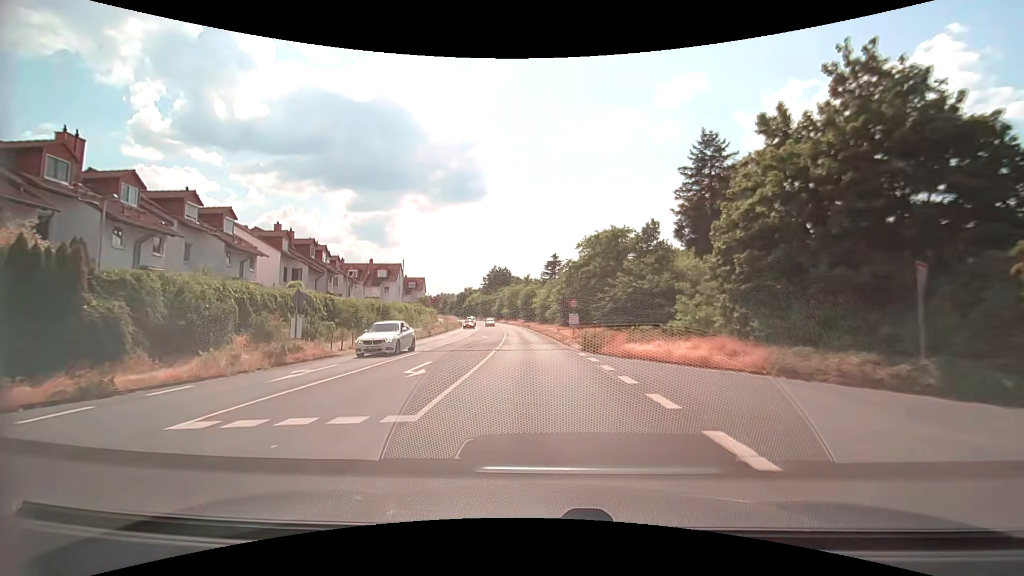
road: secondary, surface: asphalt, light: Day
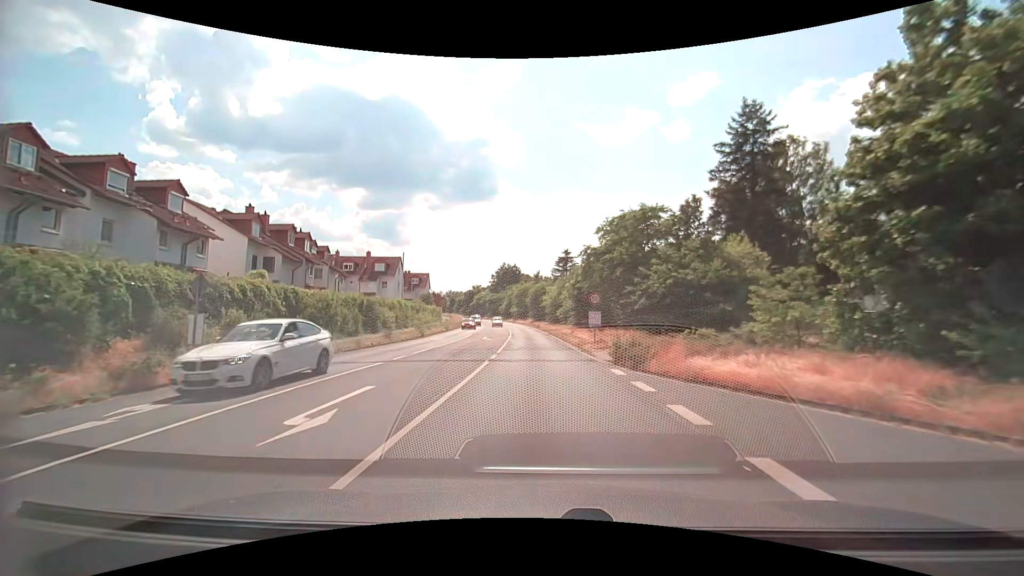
(-0.1, +7.0) m; -1°
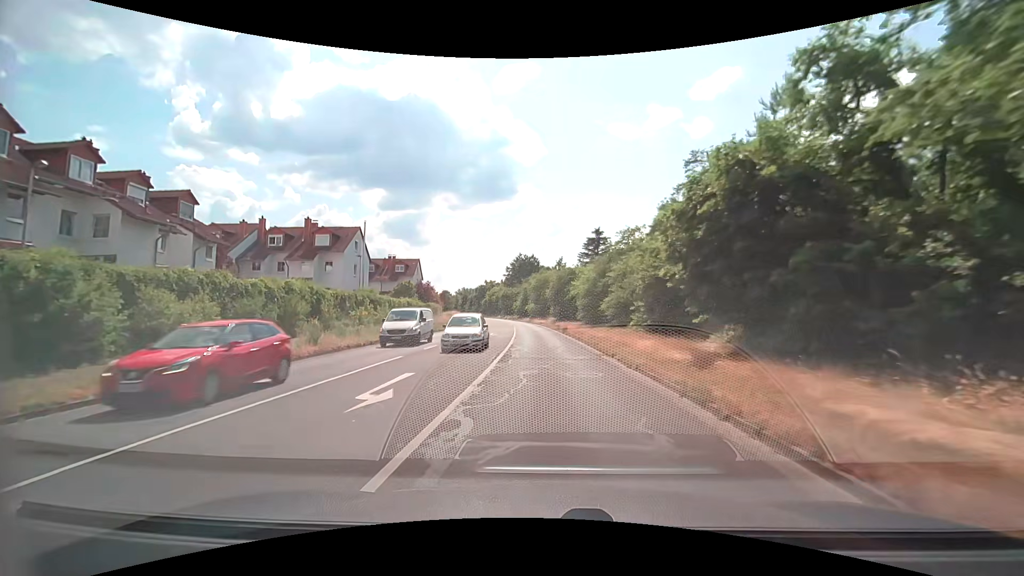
(-0.7, +27.8) m; -2°
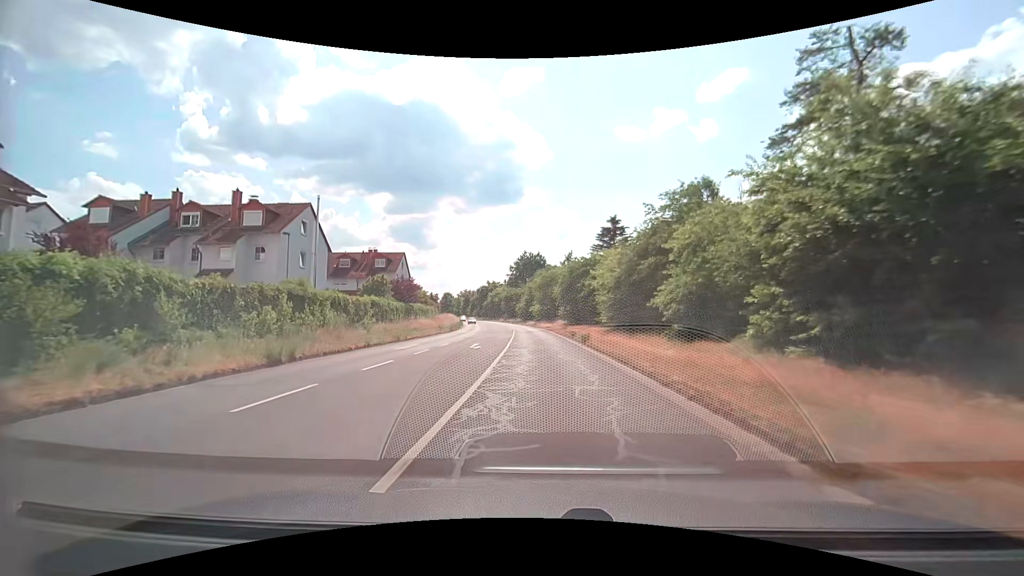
(-0.1, +14.0) m; 0°
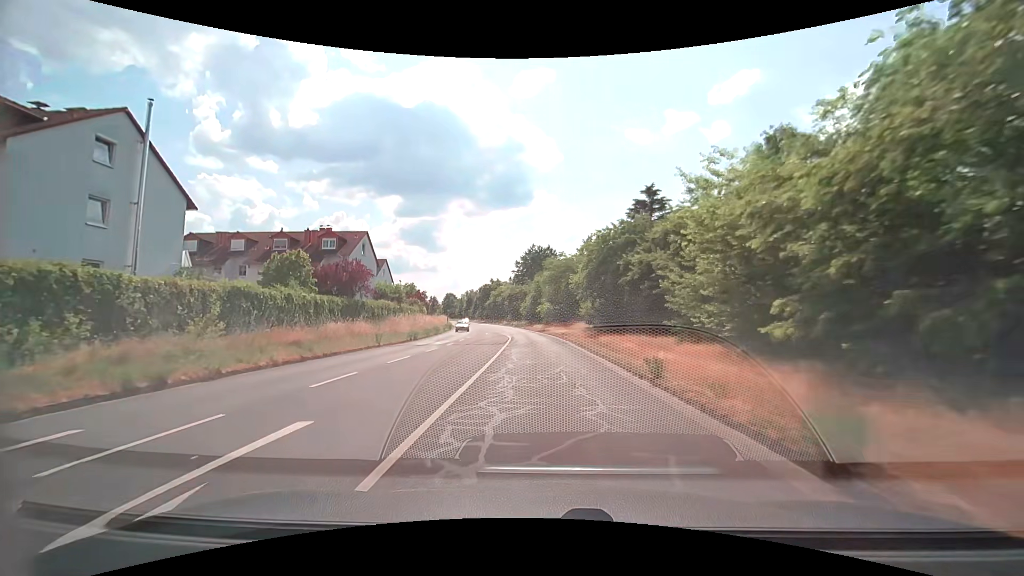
(-0.2, +21.1) m; -1°
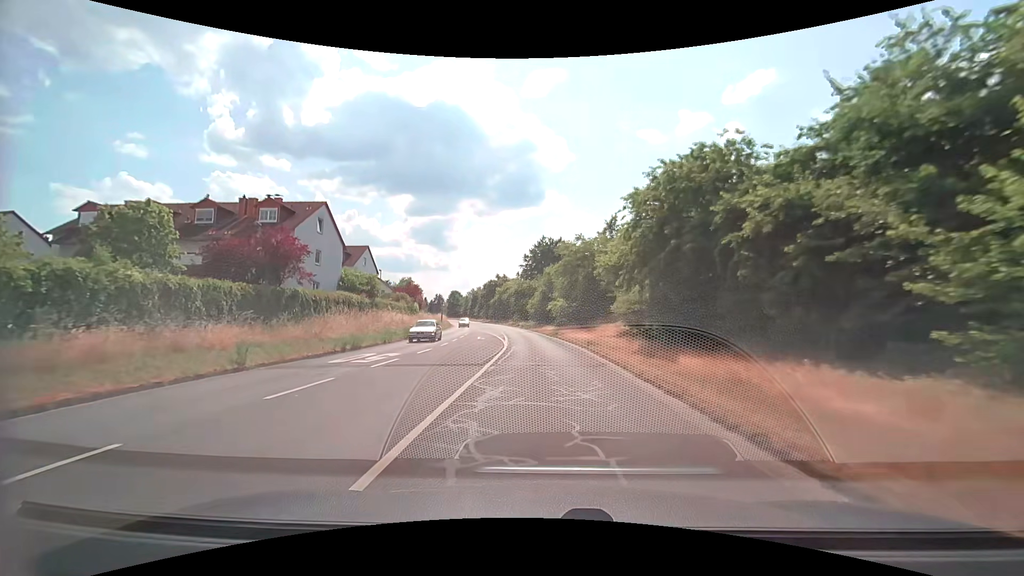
(-0.1, +14.1) m; -1°
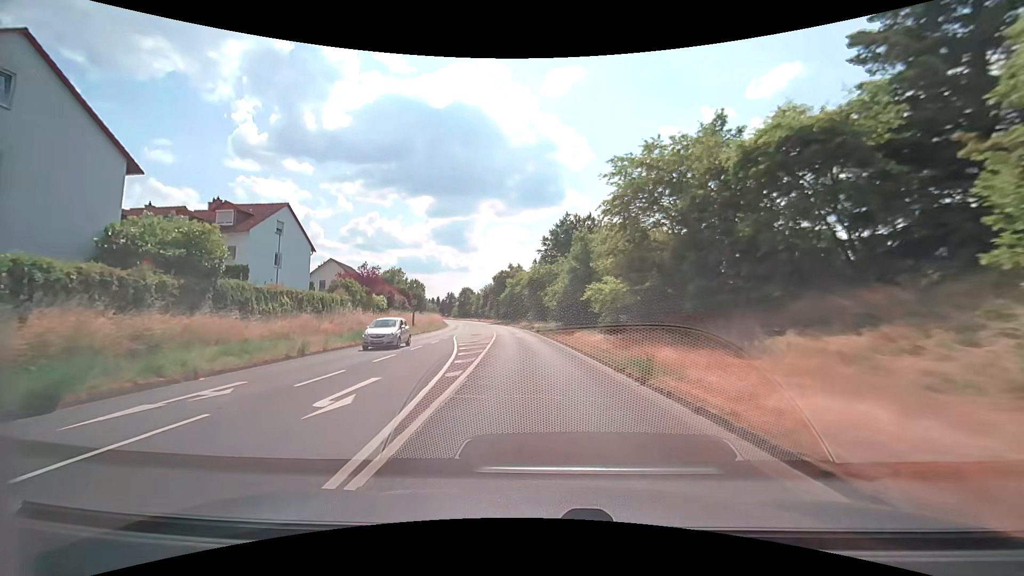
(-0.4, +28.4) m; -2°
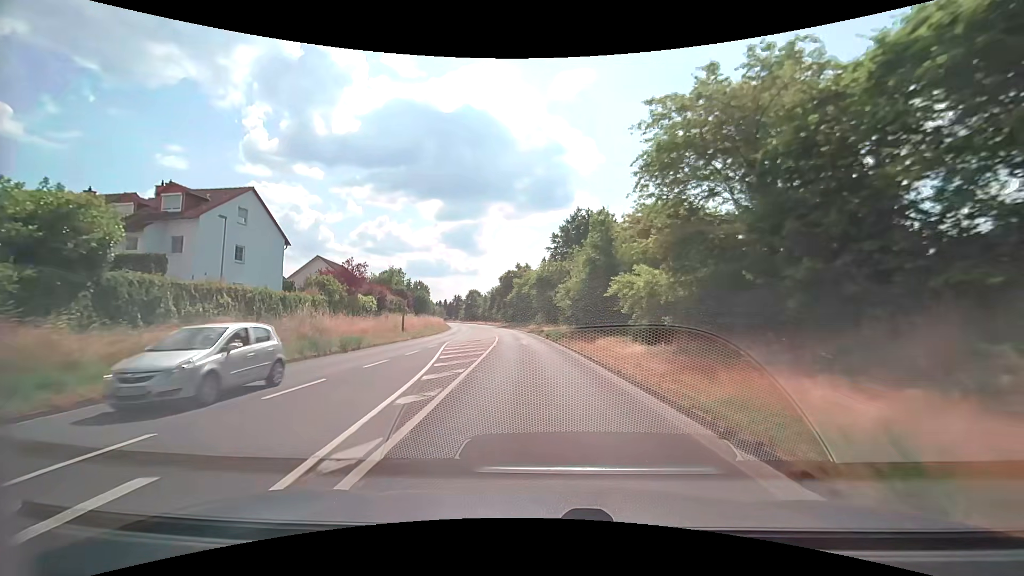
(0.0, +7.2) m; -1°
(0, +10) (-1, +20) (-1, +30) (-2, +40) (-3, +50) (-4, +60) (-5, +70) (-7, +80) (-8, +90) (-10, +99) m
